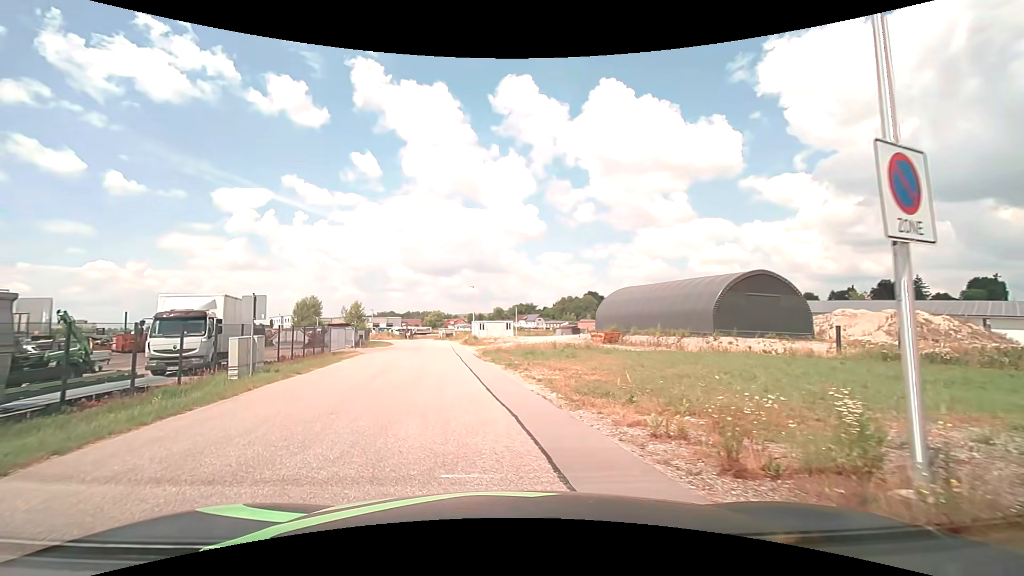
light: Day
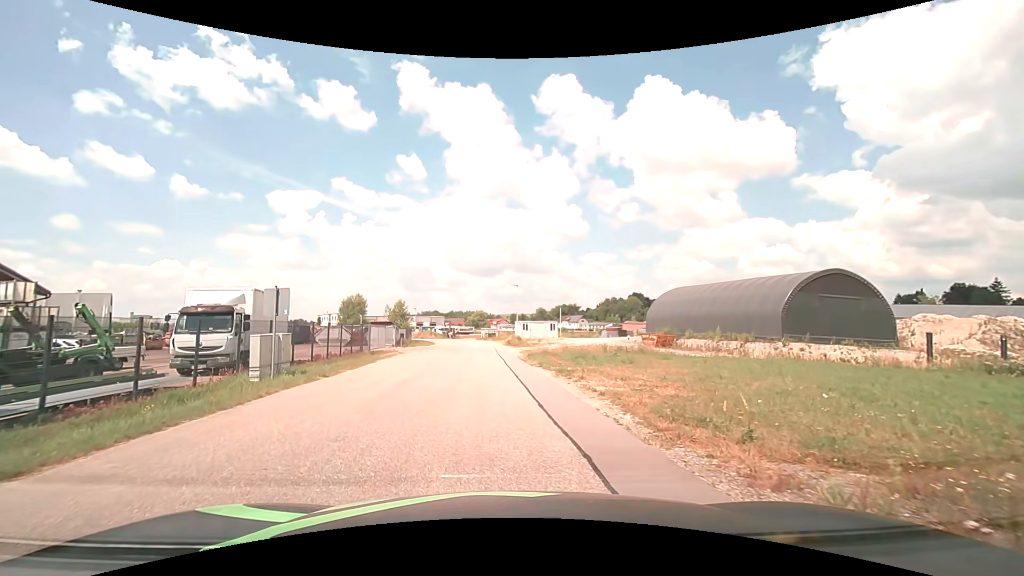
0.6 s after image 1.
(-0.1, +2.4) m; -4°
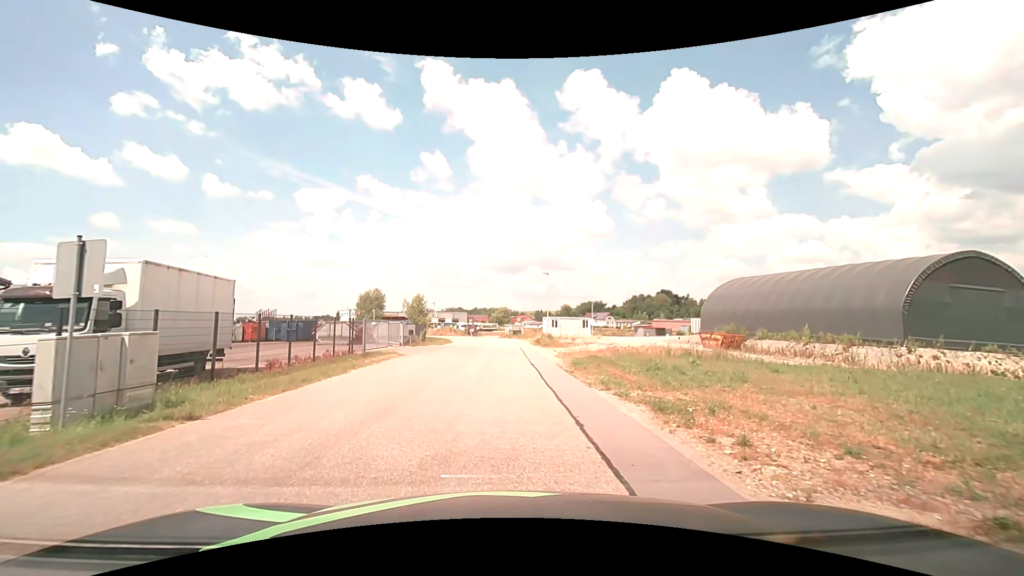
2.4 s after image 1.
(-0.3, +8.3) m; -2°
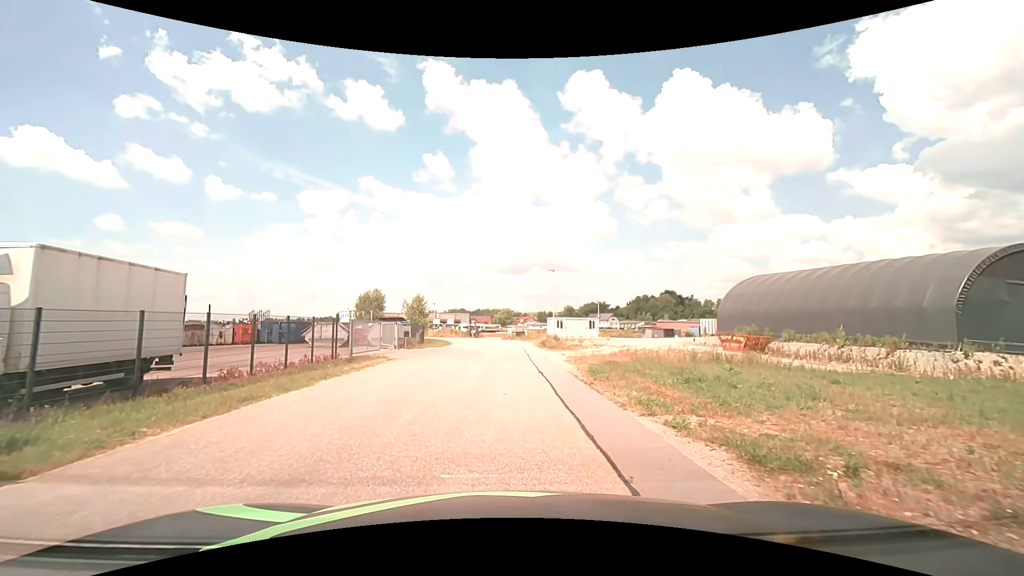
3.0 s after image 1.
(0.0, +3.1) m; 0°
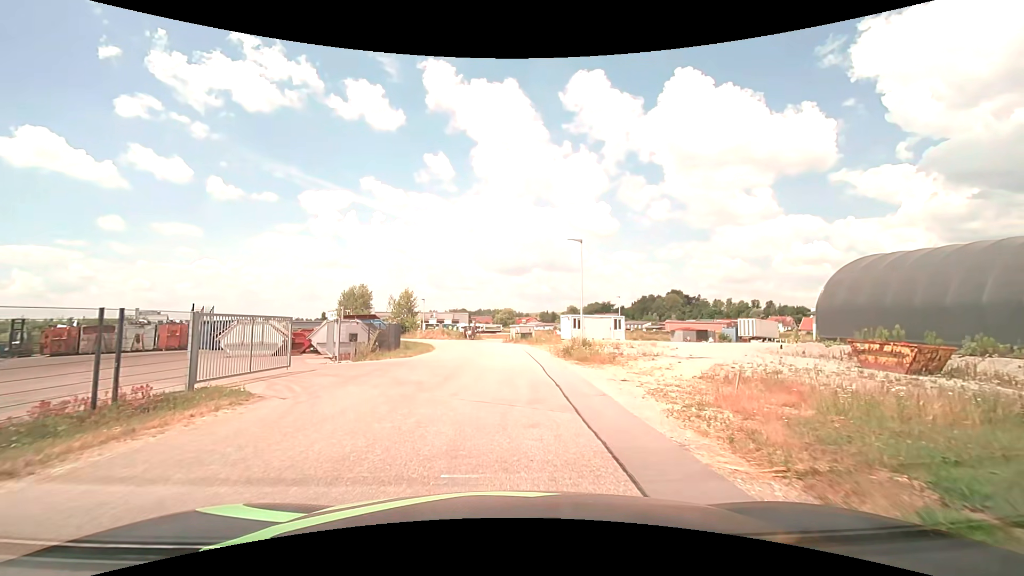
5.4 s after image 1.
(-0.1, +14.0) m; 0°
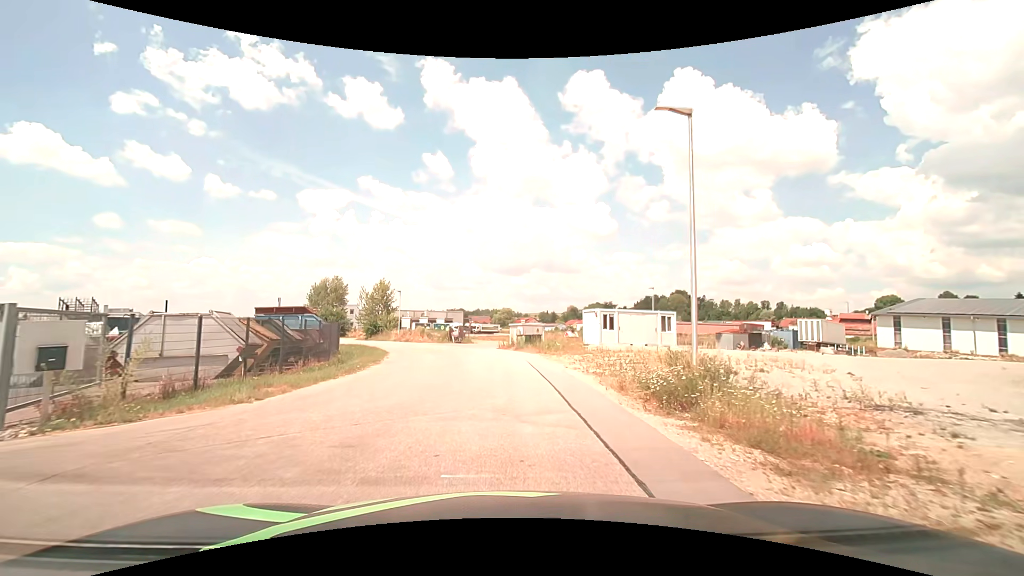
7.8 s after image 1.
(0.0, +16.3) m; 0°
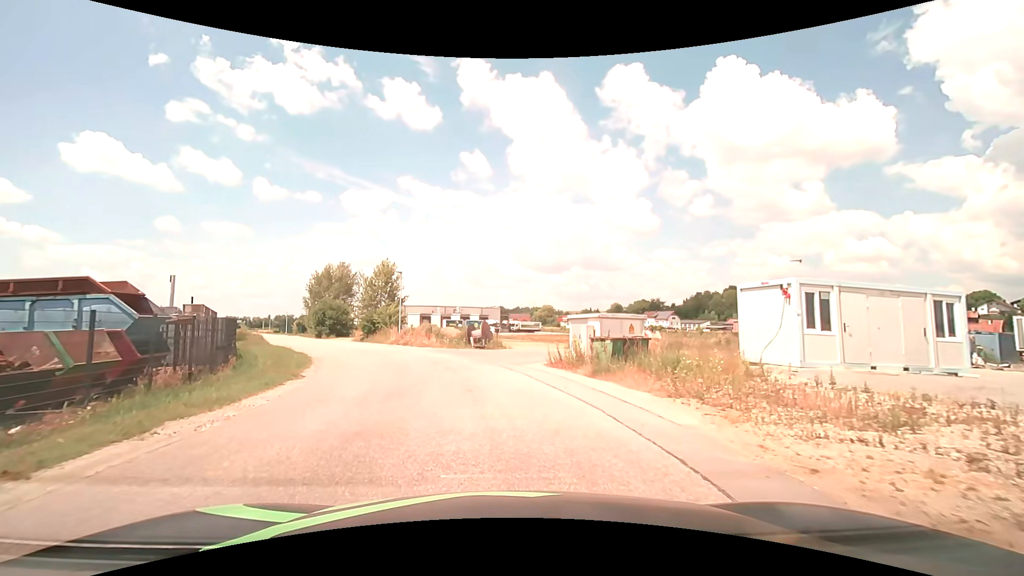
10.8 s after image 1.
(-0.5, +19.1) m; -4°
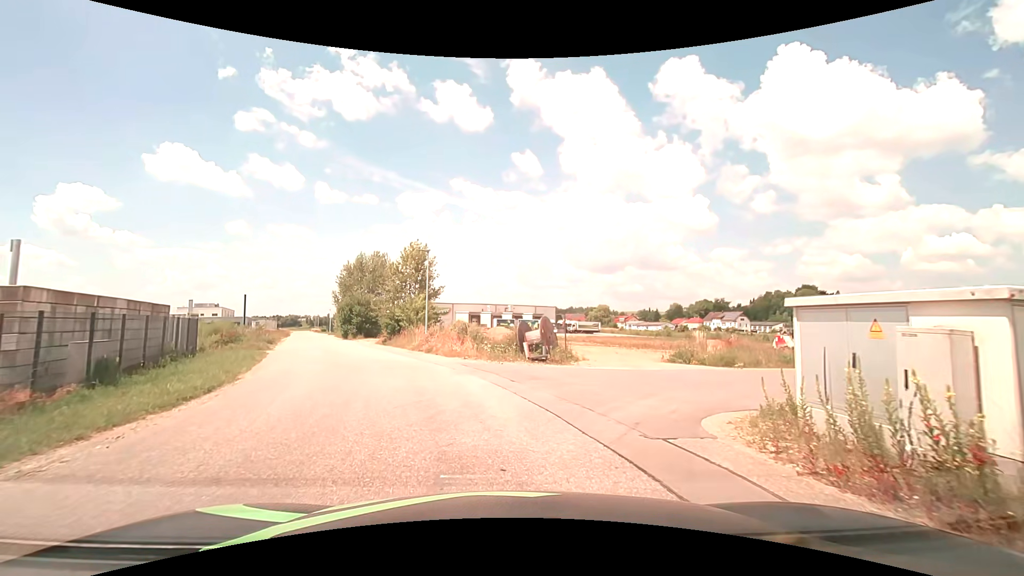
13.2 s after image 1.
(-0.8, +12.2) m; -7°
